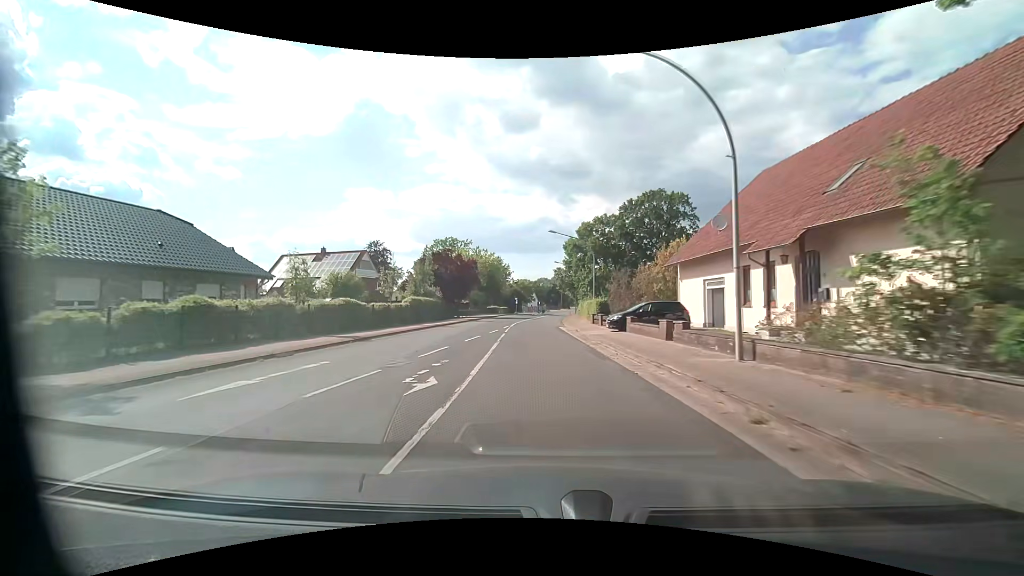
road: secondary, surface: asphalt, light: Day
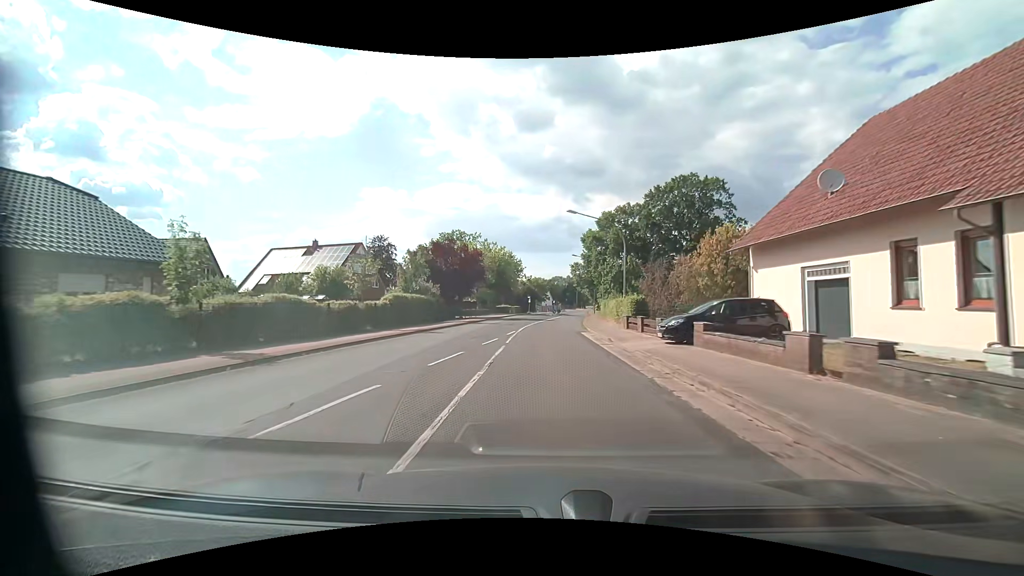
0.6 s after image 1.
(-0.1, +8.4) m; -1°
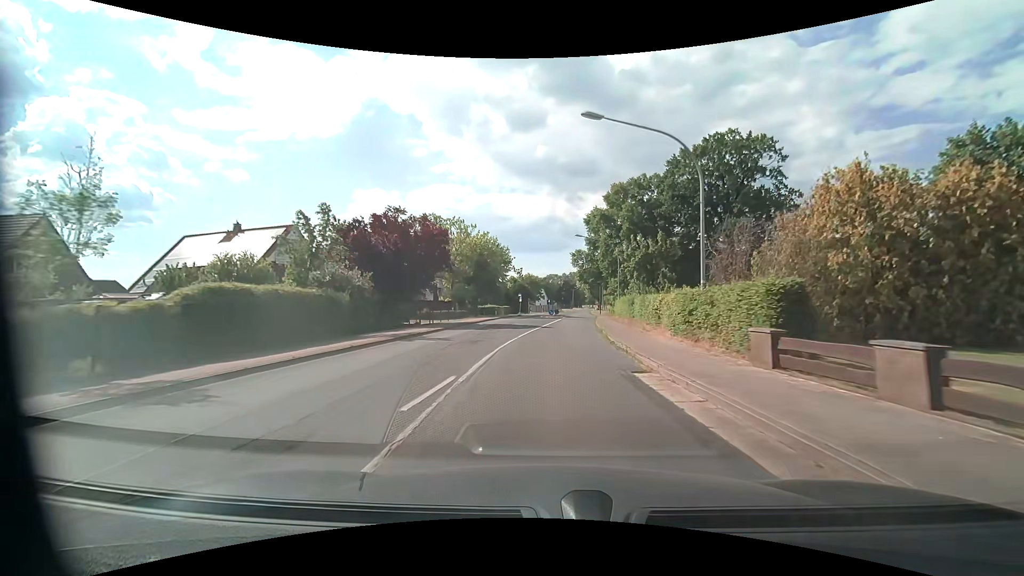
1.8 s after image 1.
(-0.1, +16.8) m; 0°
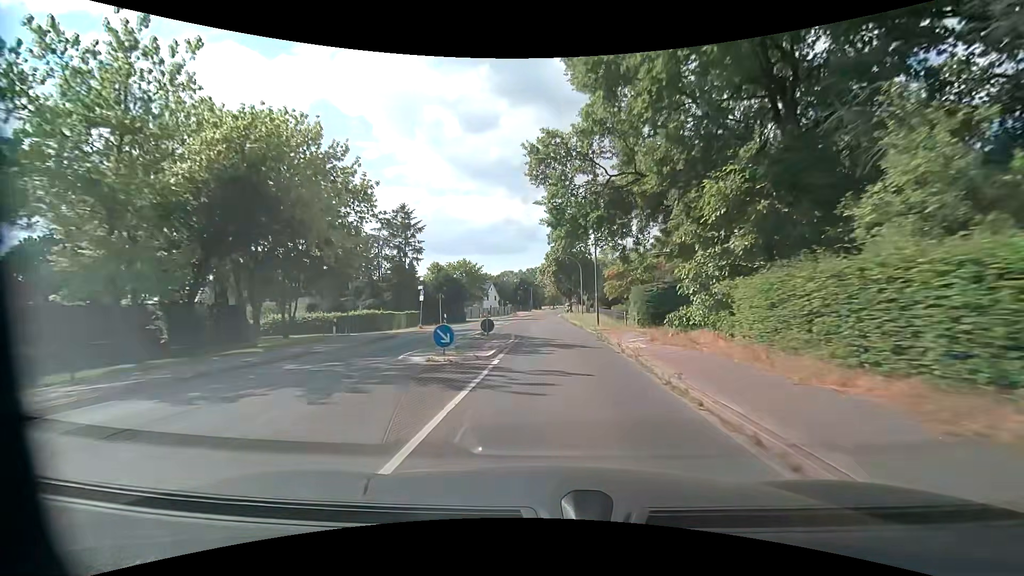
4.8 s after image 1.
(+2.0, +42.1) m; +4°
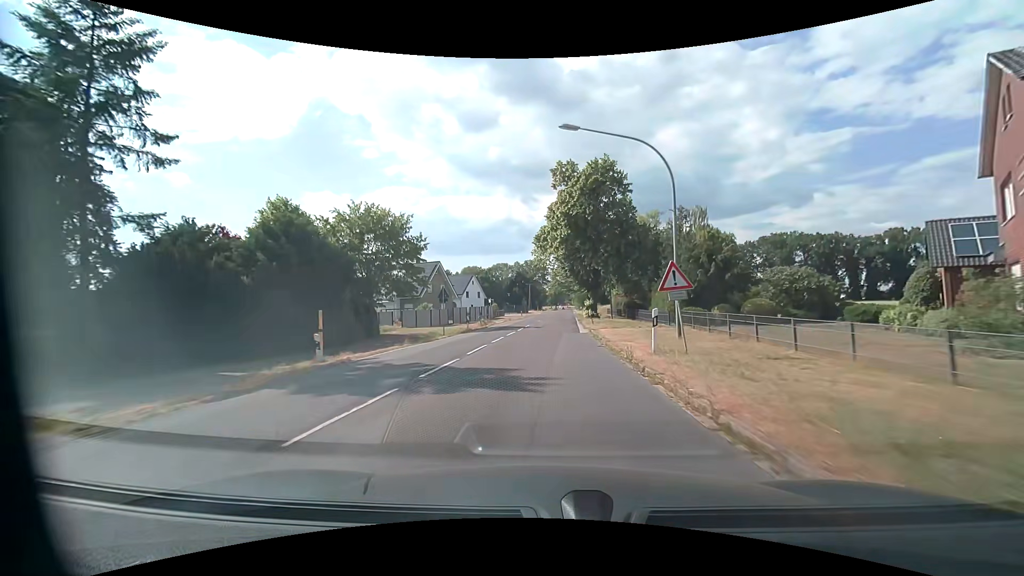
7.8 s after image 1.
(0.0, +42.0) m; 0°
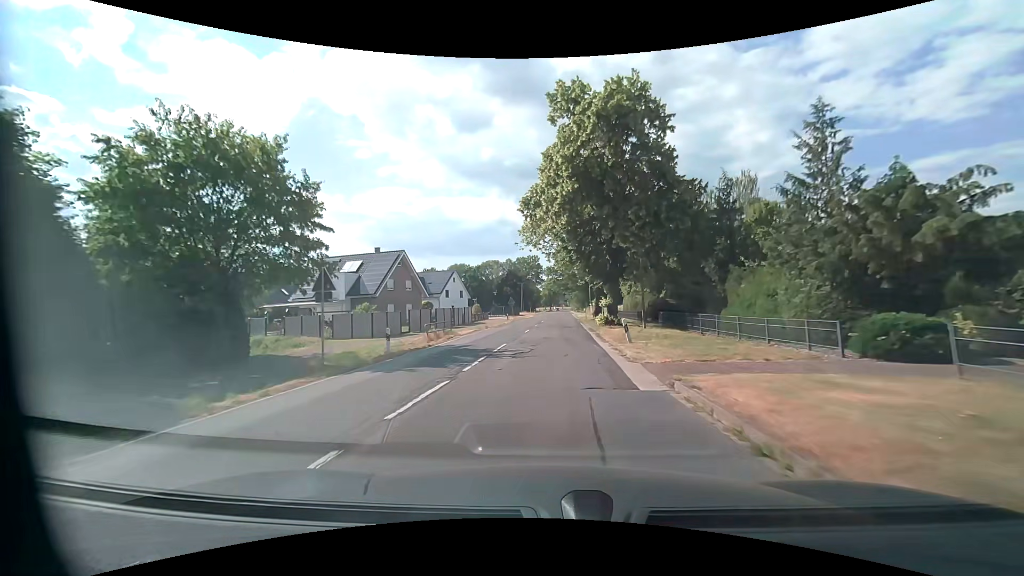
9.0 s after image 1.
(+0.1, +16.8) m; +1°
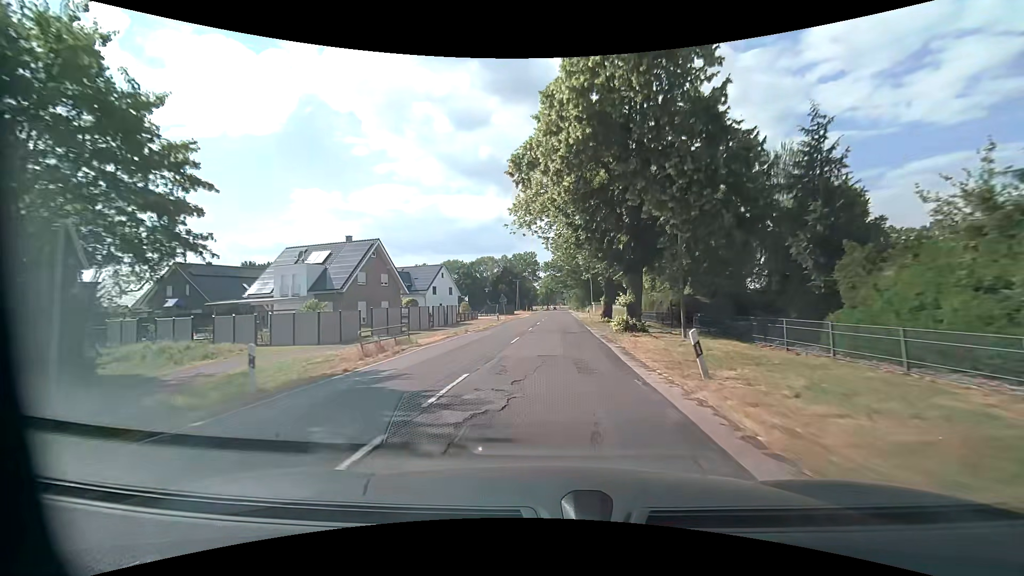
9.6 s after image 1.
(0.0, +8.4) m; 0°
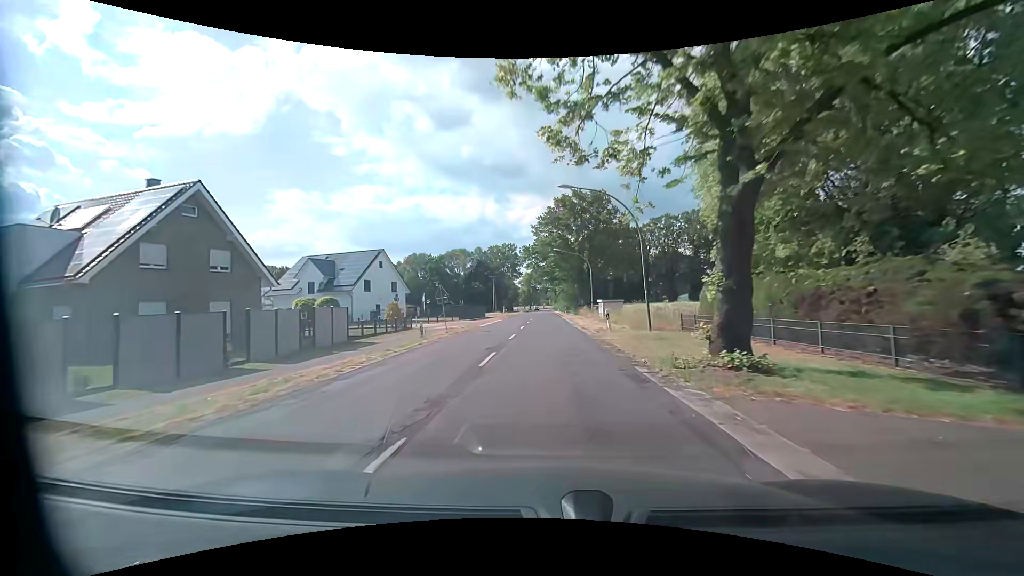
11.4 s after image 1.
(+0.5, +25.0) m; +2°
(0, +10) (0, +20) (0, +30) (0, +40) (0, +50) (0, +60) (0, +70) (0, +80) (0, +90) (0, +100) m
